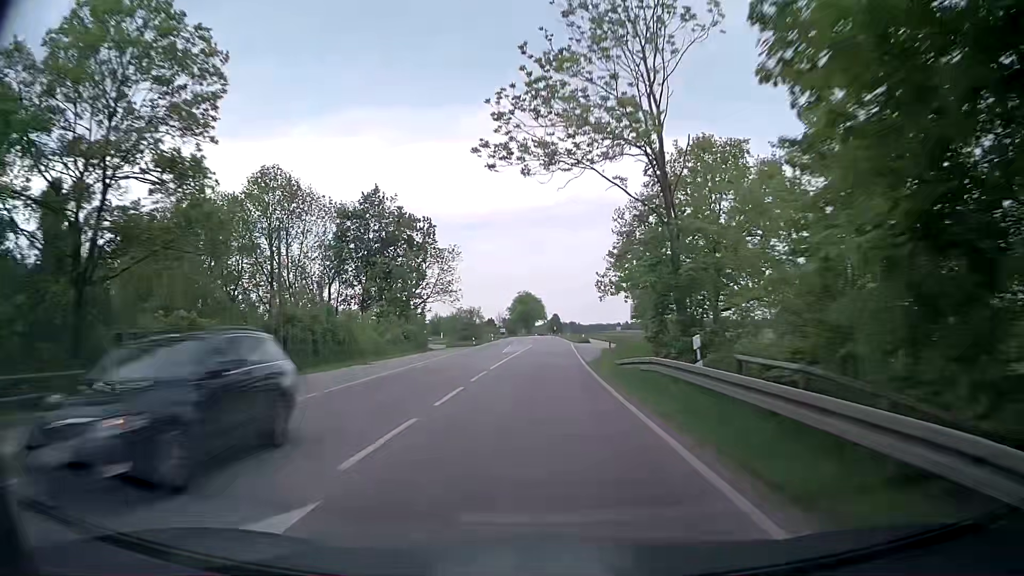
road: secondary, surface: asphalt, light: Day
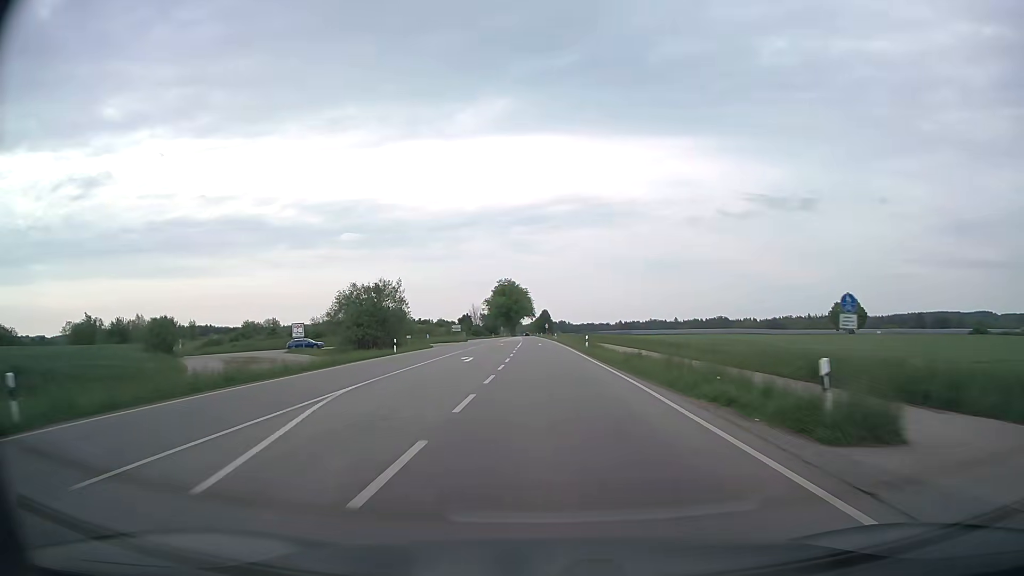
(+0.8, +70.9) m; +1°
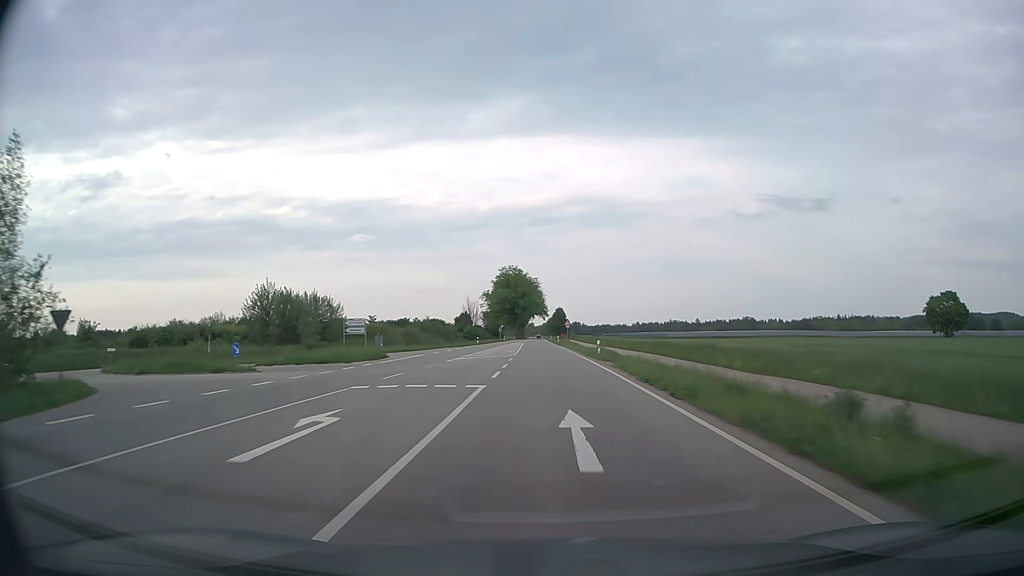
(-0.8, +56.7) m; -1°
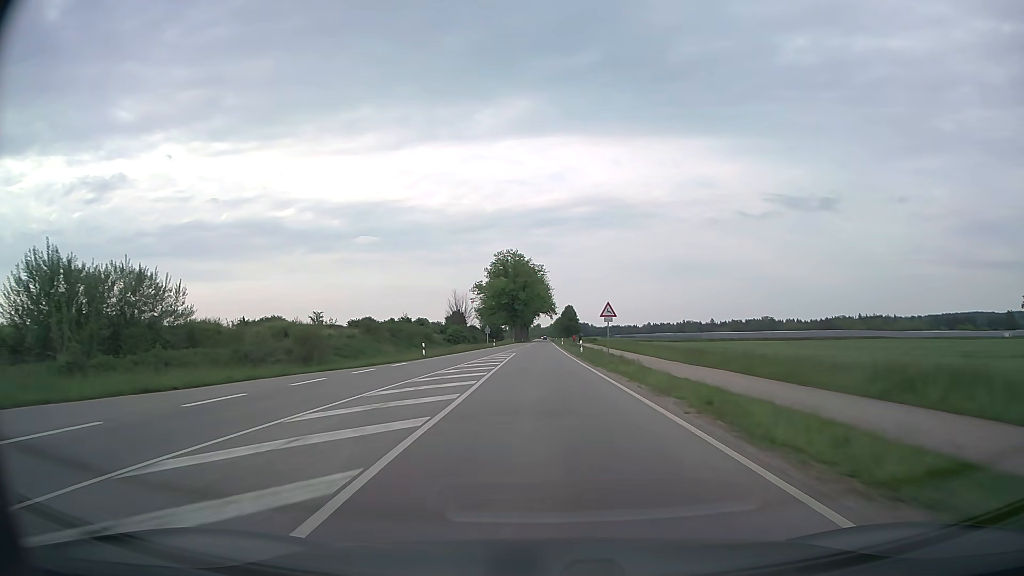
(-0.2, +42.5) m; -1°
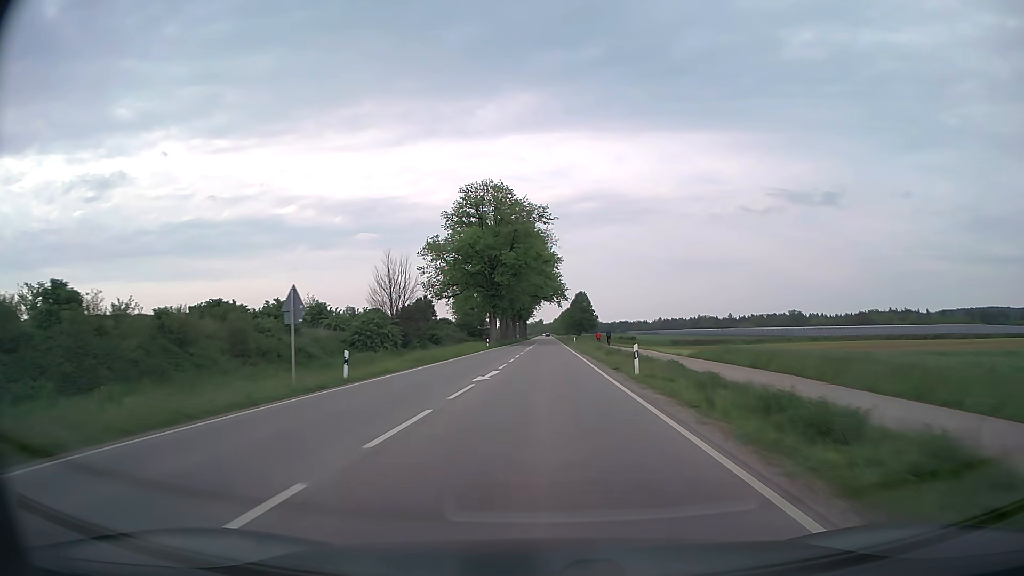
(-0.3, +71.0) m; 0°
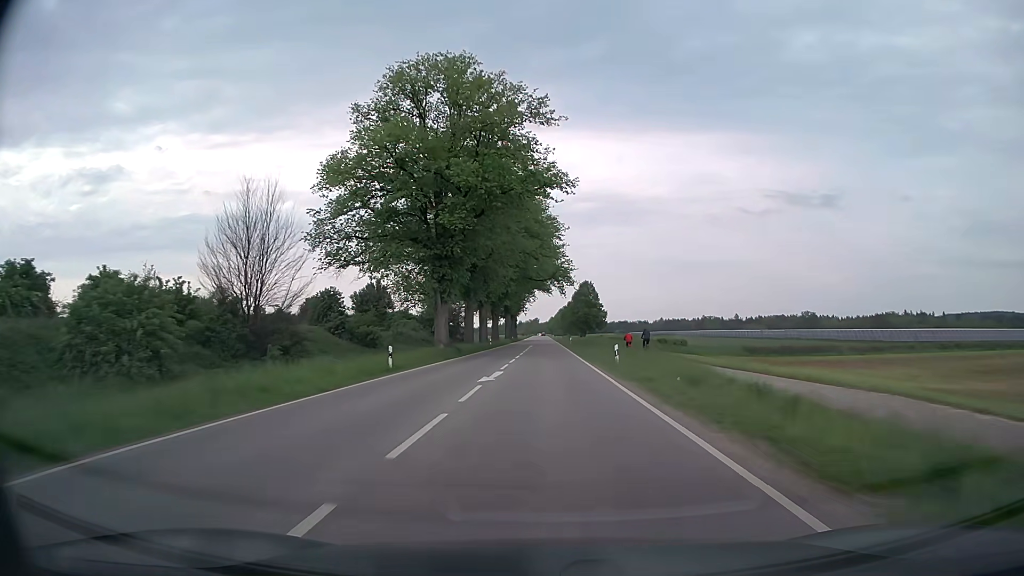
(0.0, +42.7) m; 0°
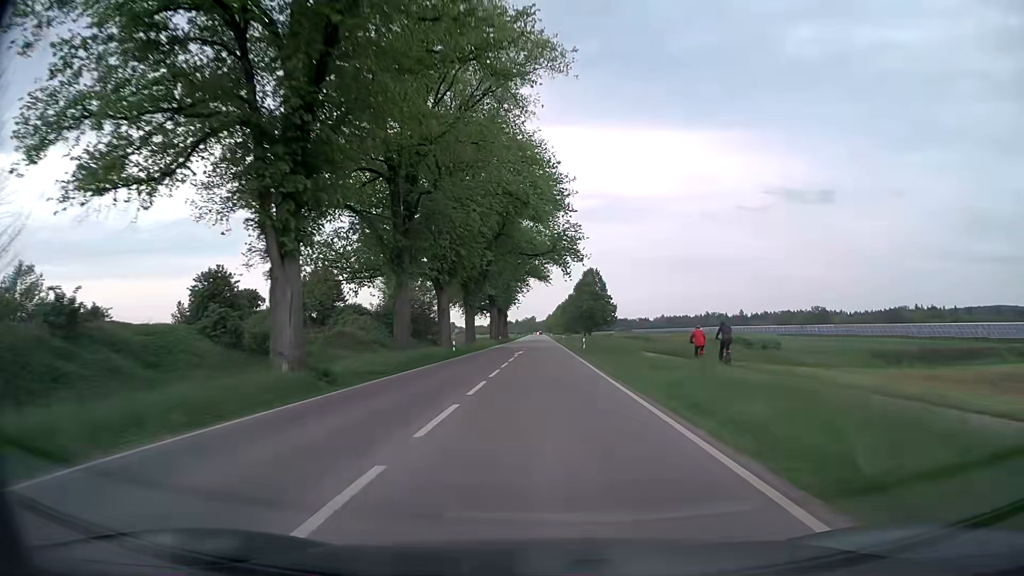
(0.0, +28.5) m; 0°
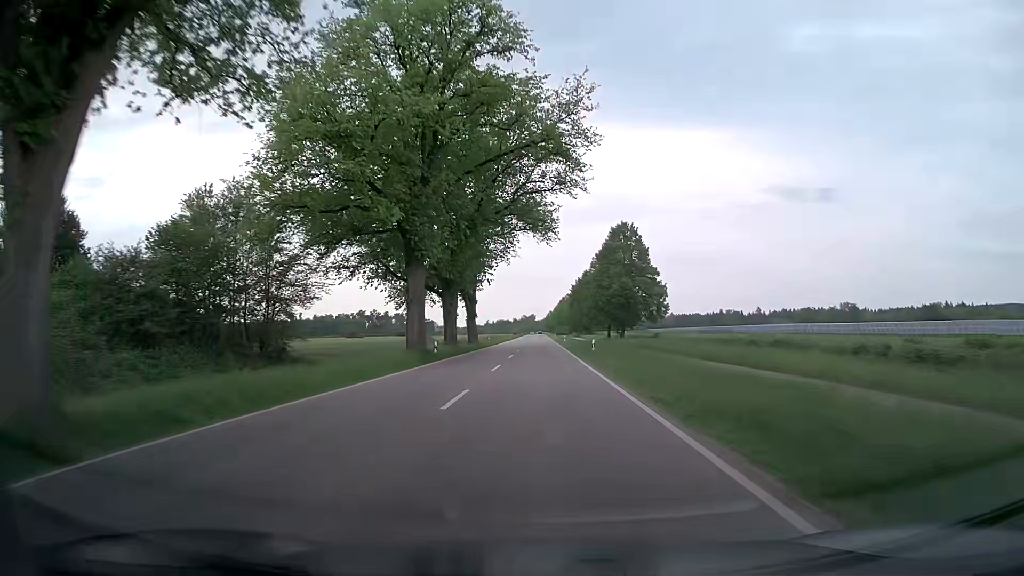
(-0.2, +57.0) m; 0°
(0, +10) (0, +20) (0, +30) (0, +40) (0, +50) (0, +60) (0, +70) (0, +80) (0, +90) (-1, +100) m
